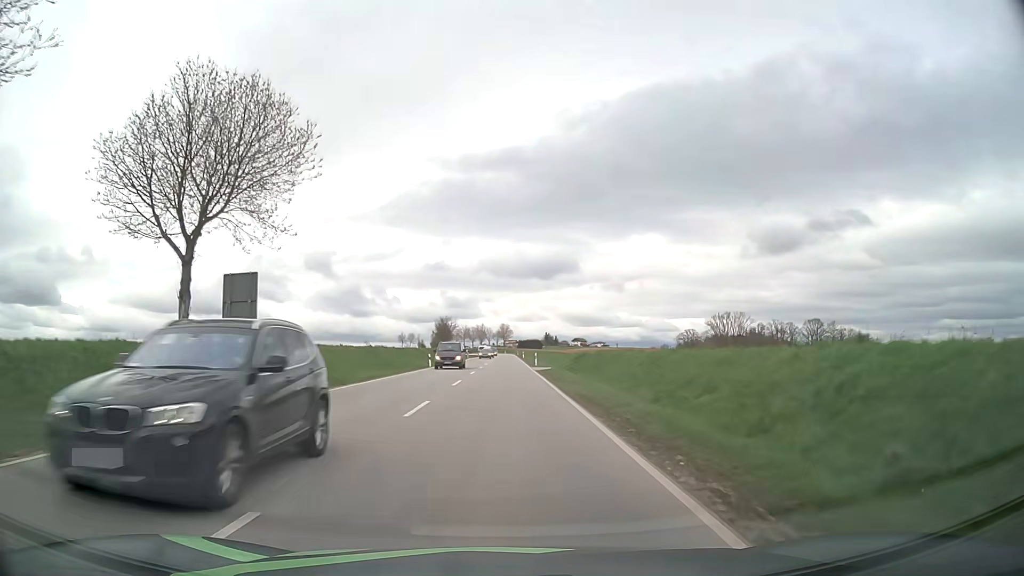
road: secondary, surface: asphalt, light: Day
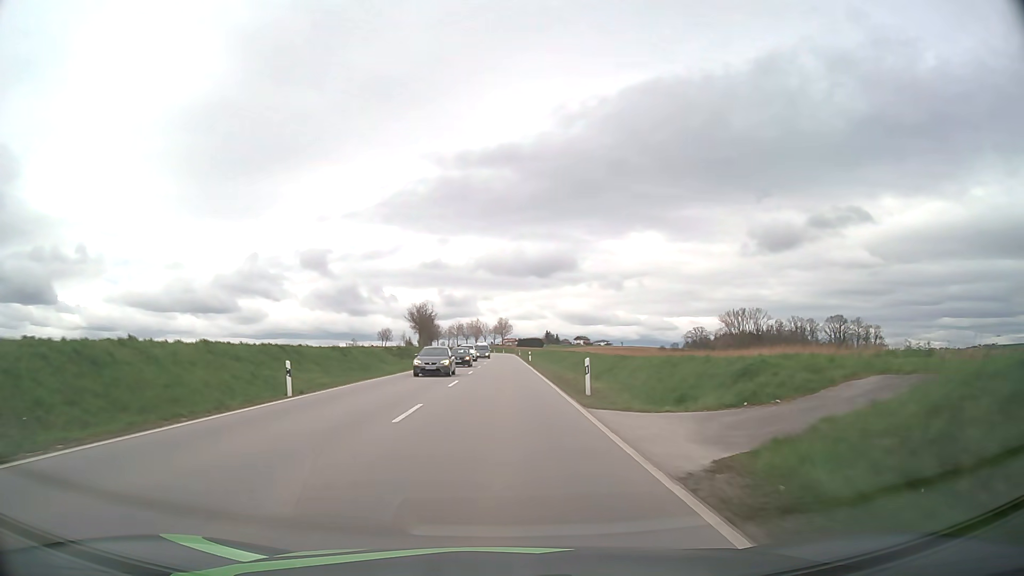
(+0.1, +37.8) m; 0°
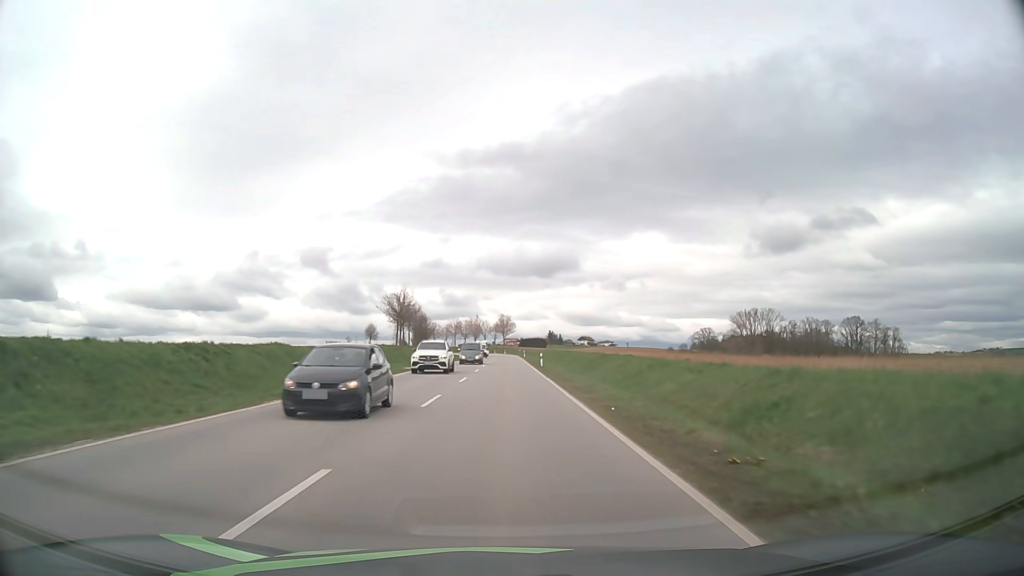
(-0.1, +21.1) m; 0°
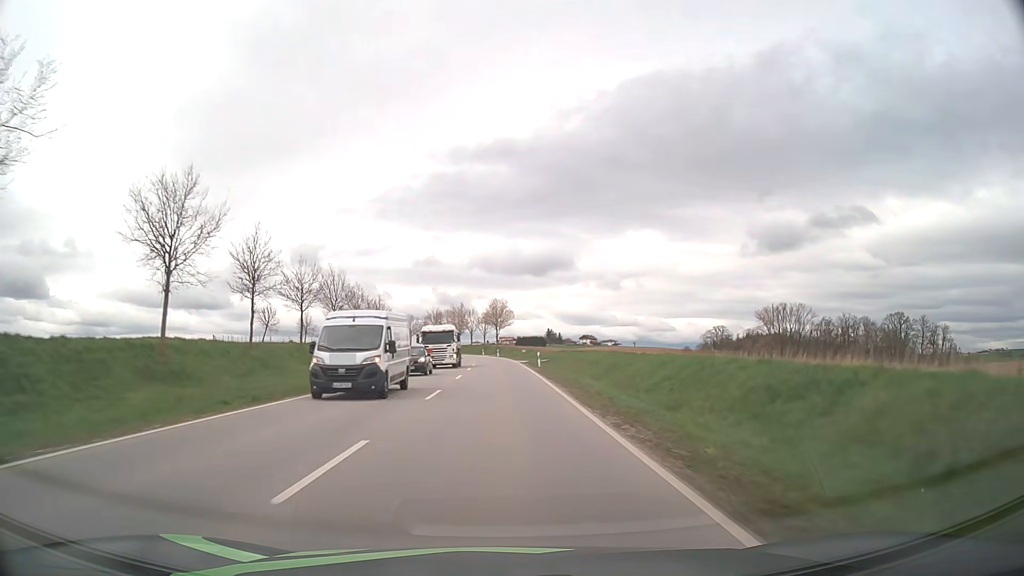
(+0.2, +58.4) m; 0°
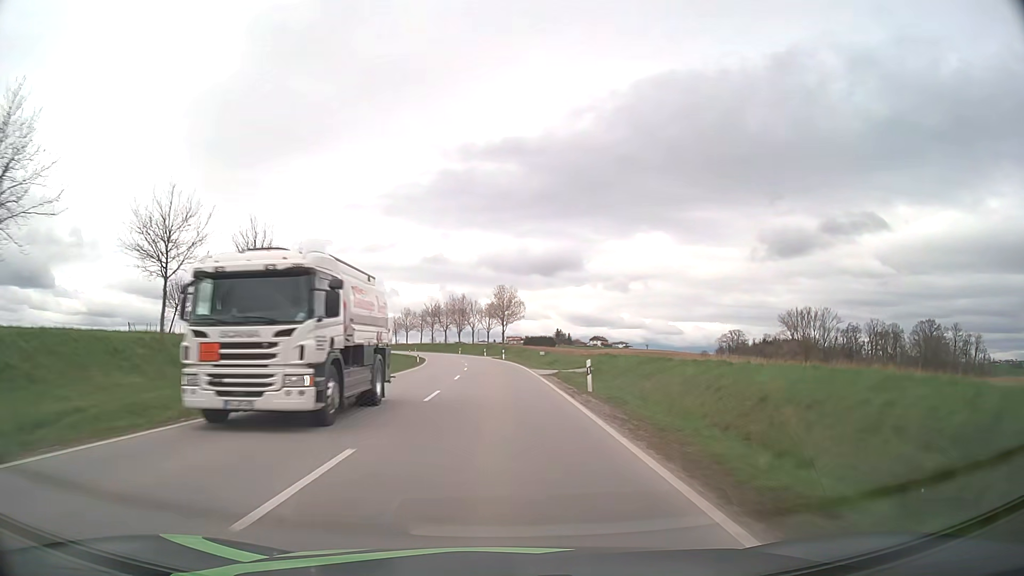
(-0.1, +25.0) m; -1°
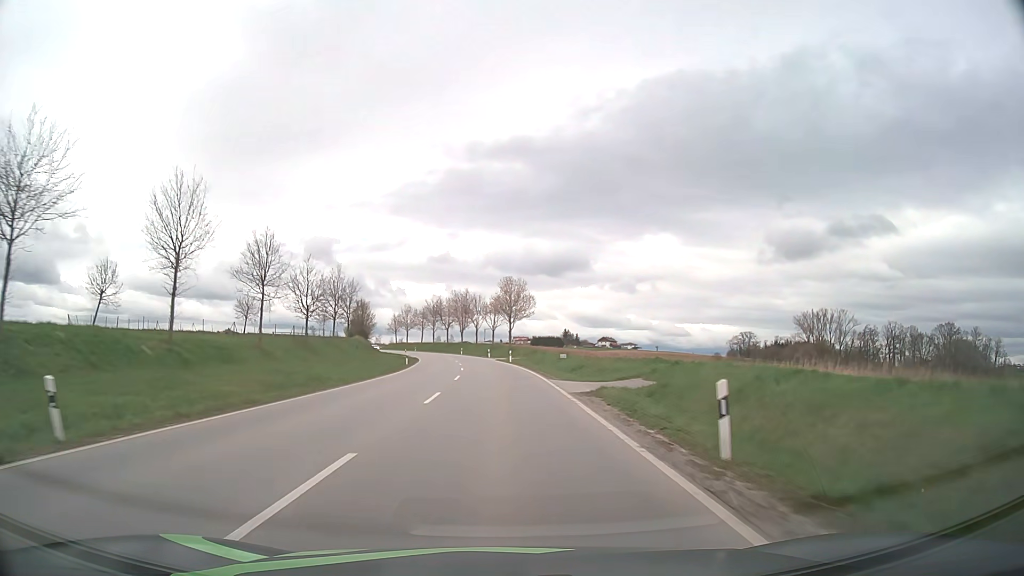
(-0.1, +12.7) m; -1°
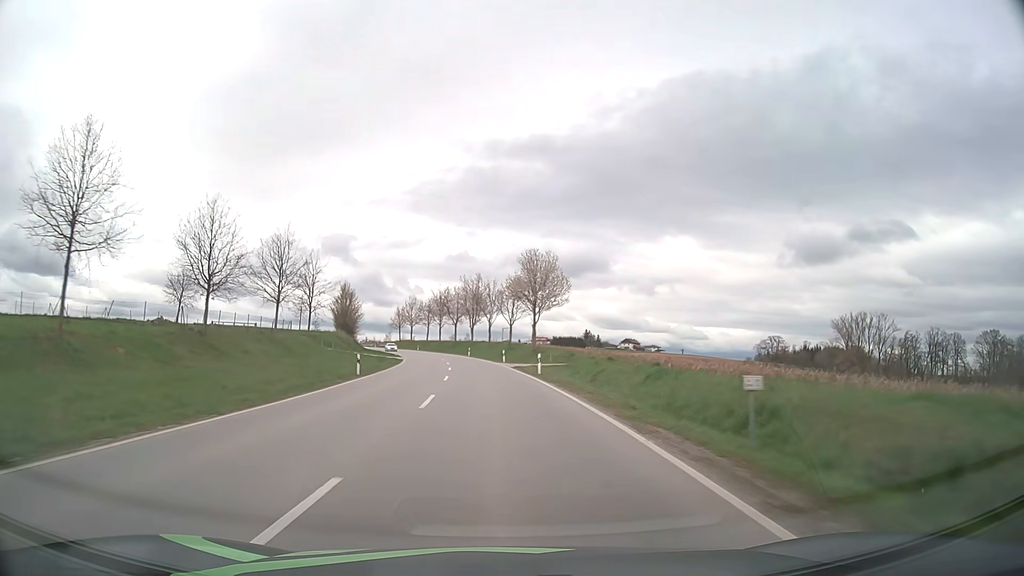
(-0.3, +25.7) m; -1°
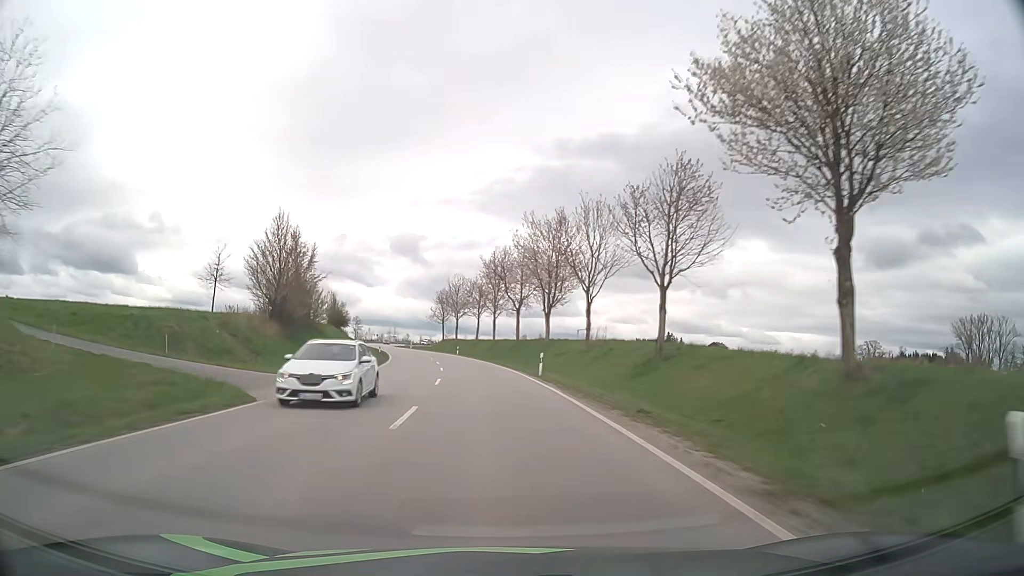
(-2.6, +52.4) m; -6°
(0, +10) (0, +20) (-1, +30) (-2, +40) (-3, +50) (-5, +60) (-6, +70) (-8, +79) (-10, +89) (-13, +99) m
